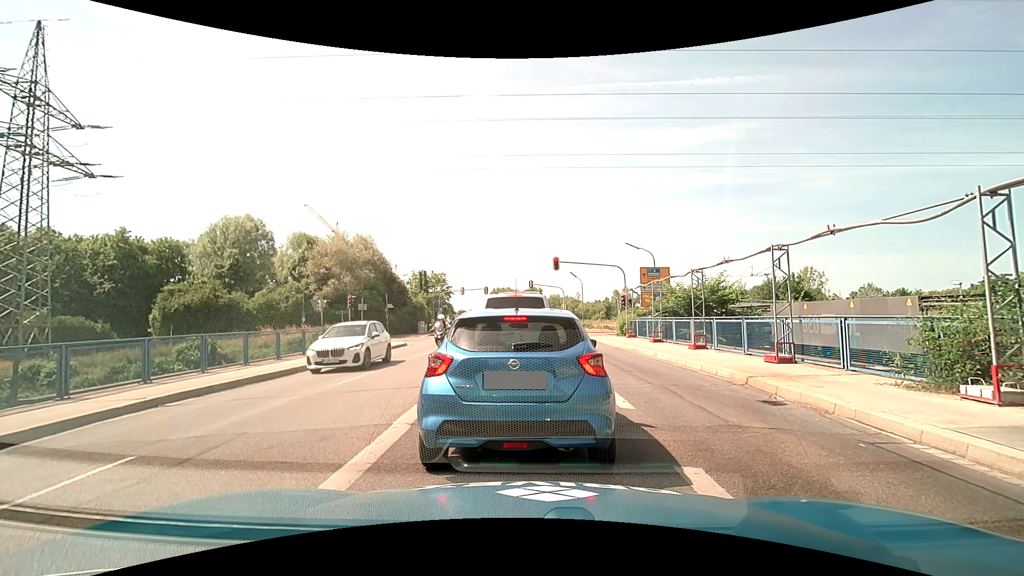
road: secondary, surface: asphalt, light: Day
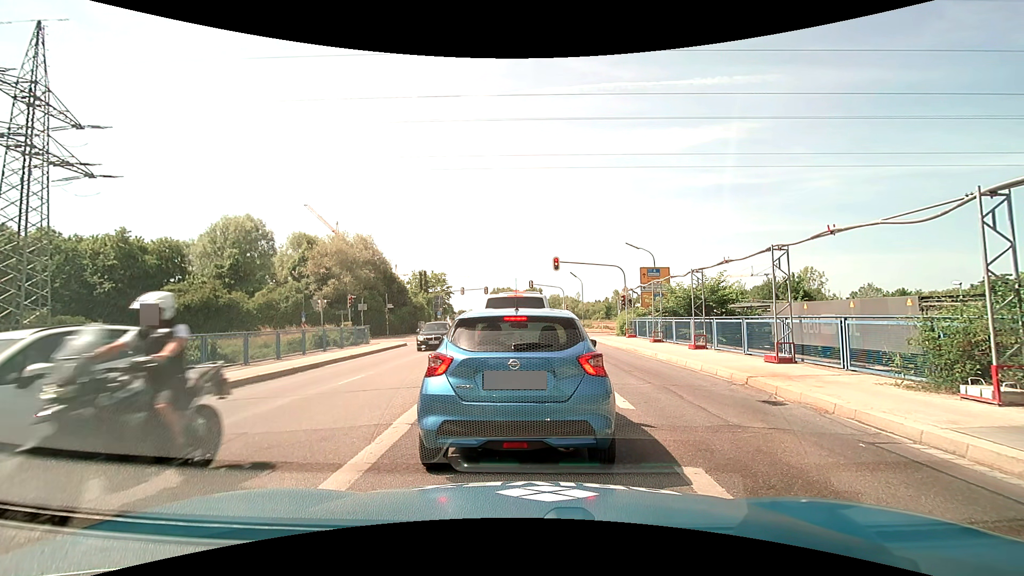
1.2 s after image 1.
(0.0, 0.0) m; 0°
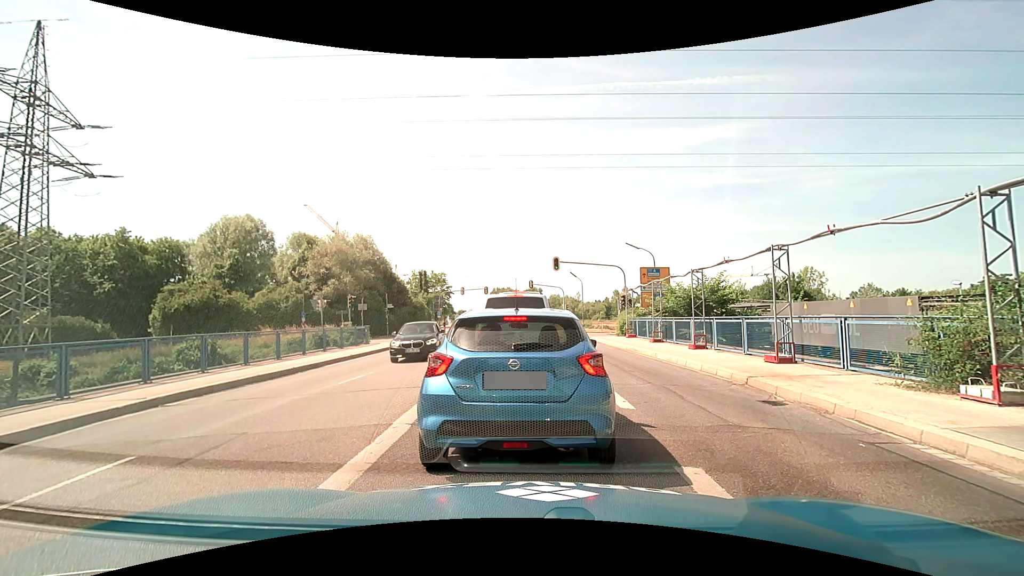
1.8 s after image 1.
(0.0, 0.0) m; 0°
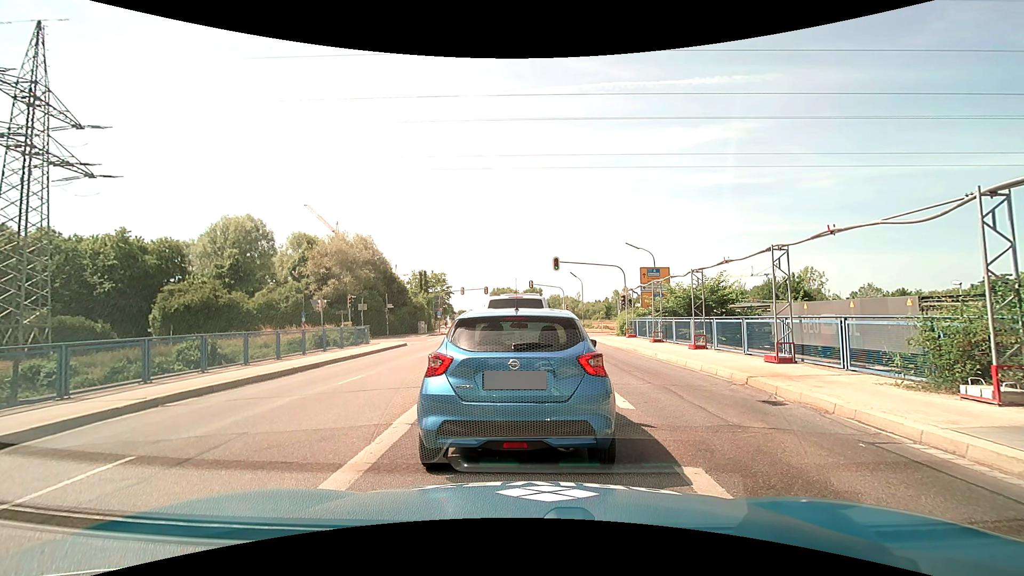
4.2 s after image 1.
(0.0, 0.0) m; 0°
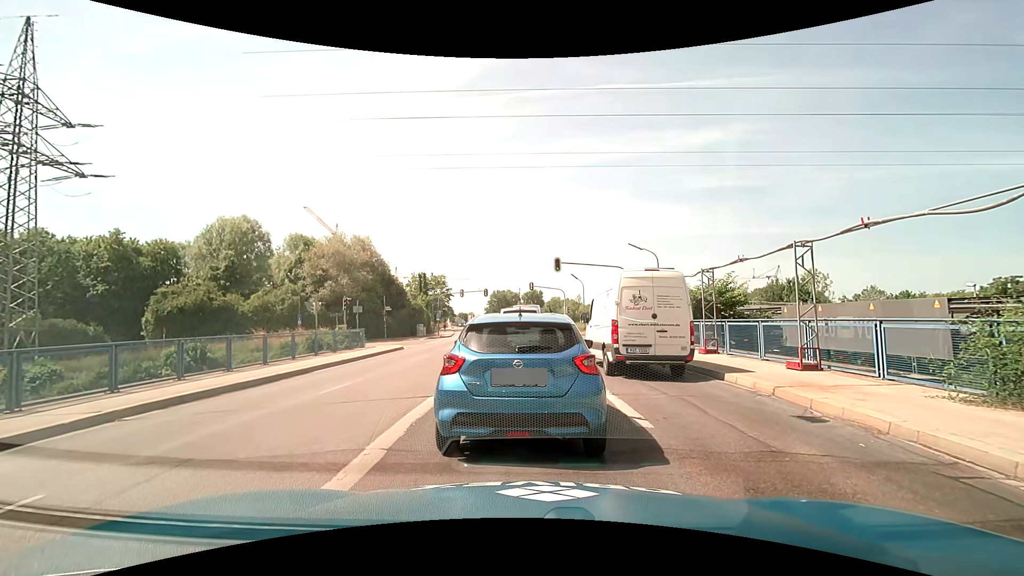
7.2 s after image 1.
(0.0, +1.2) m; +1°
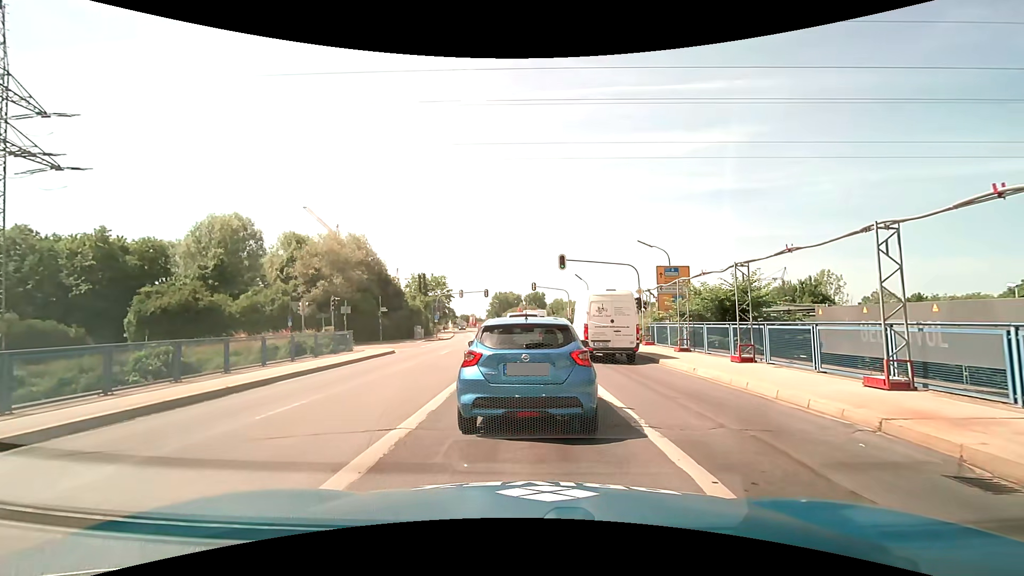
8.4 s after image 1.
(0.0, +2.9) m; 0°
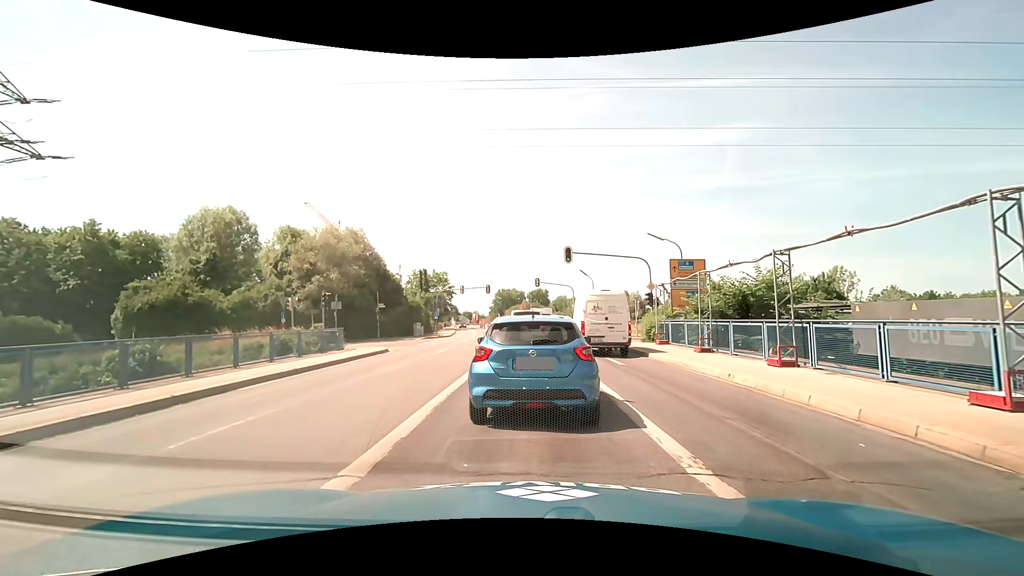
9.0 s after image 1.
(0.0, +2.2) m; -1°
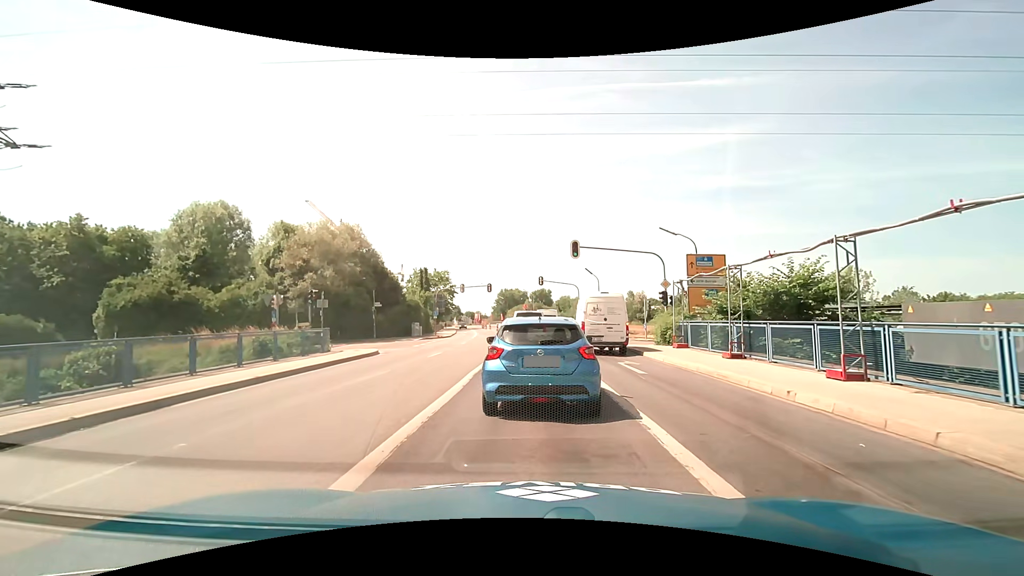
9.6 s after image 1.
(0.0, +2.5) m; 0°
